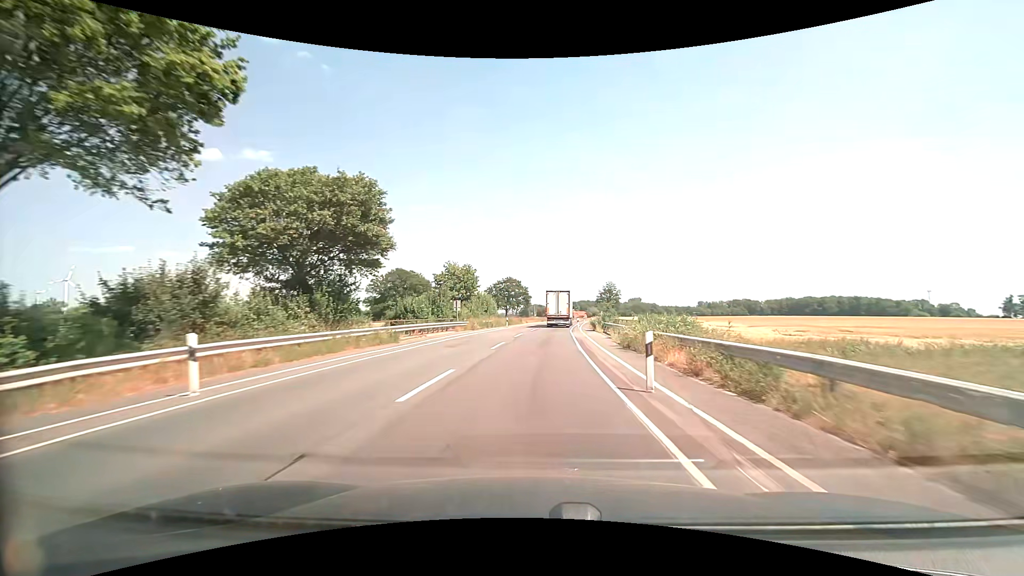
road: secondary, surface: asphalt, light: Day
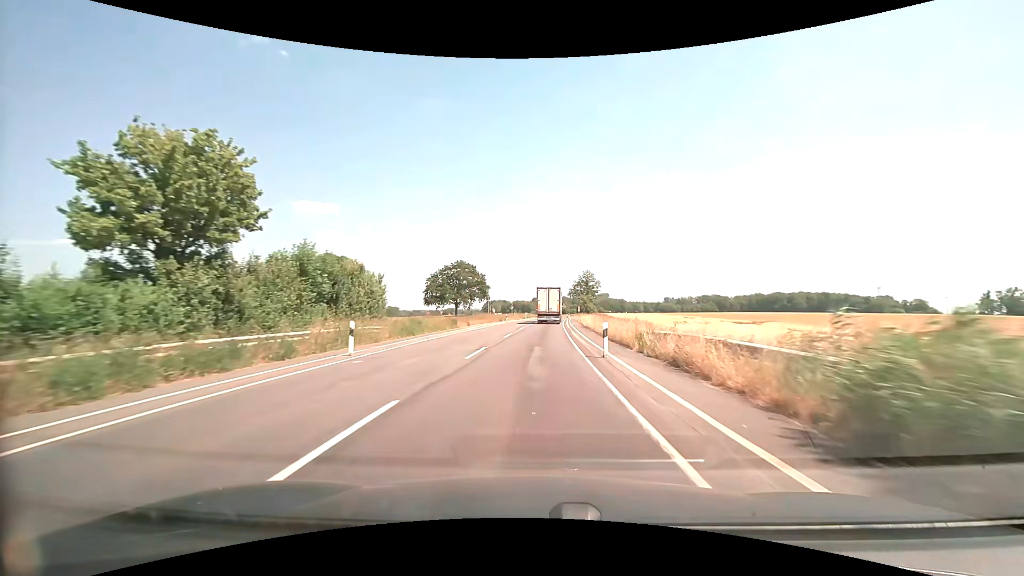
(+1.4, +40.6) m; +4°
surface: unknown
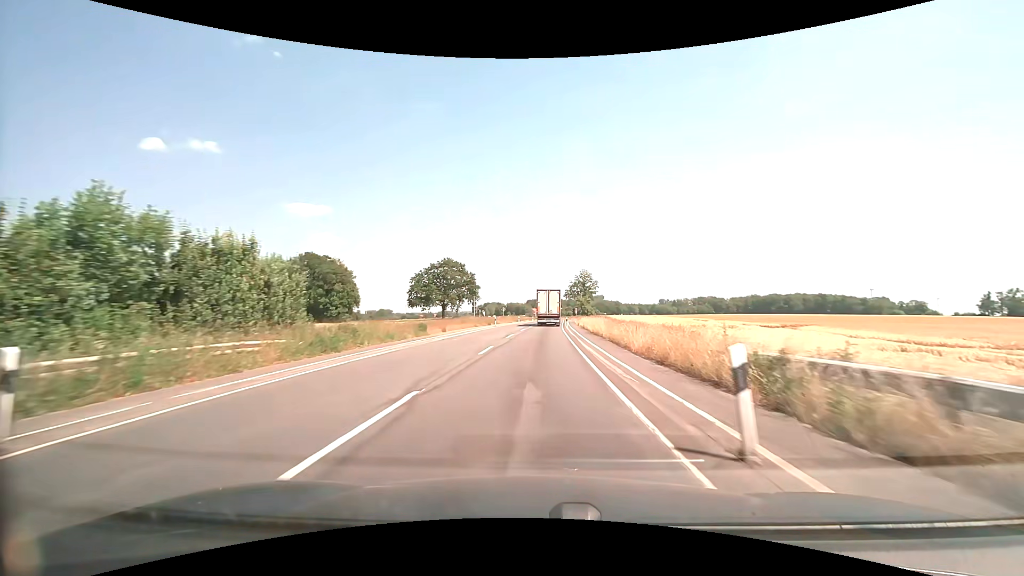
(+0.1, +10.2) m; +1°
(0, +10) (0, +20) (+1, +30) (+1, +40) (+1, +50) (+2, +60) (+2, +70) (+3, +80) (+4, +90) (+4, +100) m
